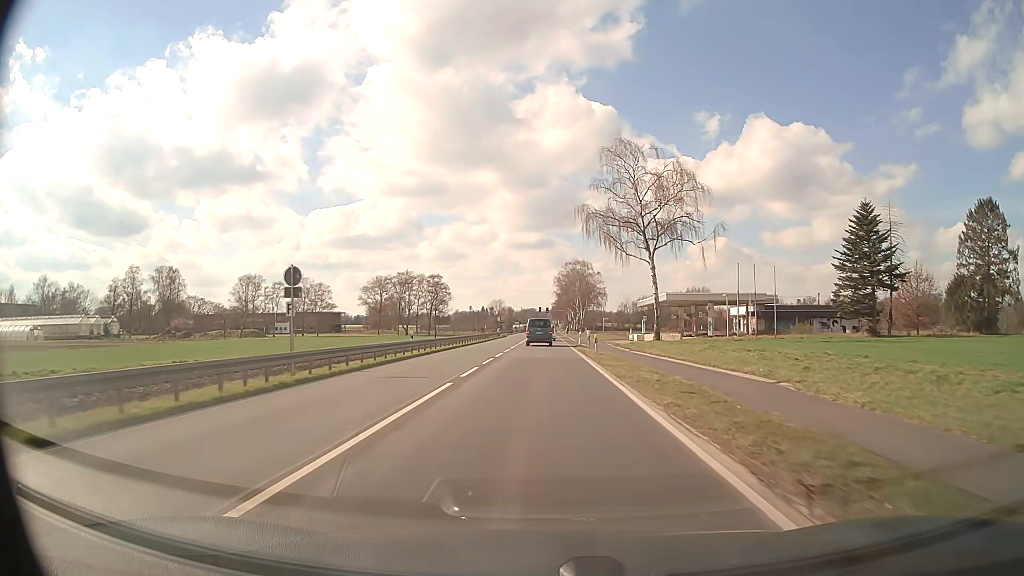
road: primary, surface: asphalt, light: Day
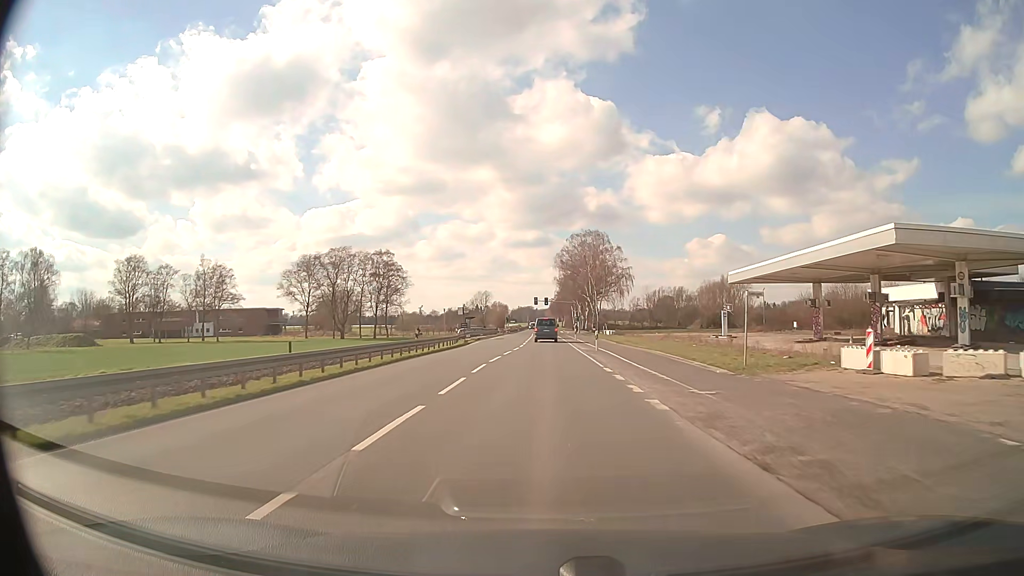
(0.0, +53.3) m; 0°
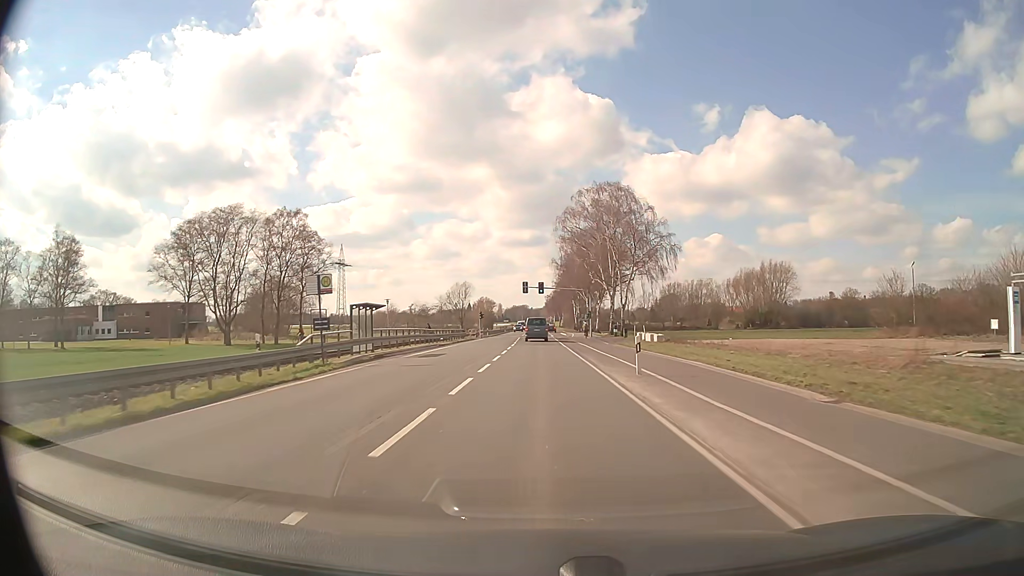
(+0.3, +42.5) m; +1°
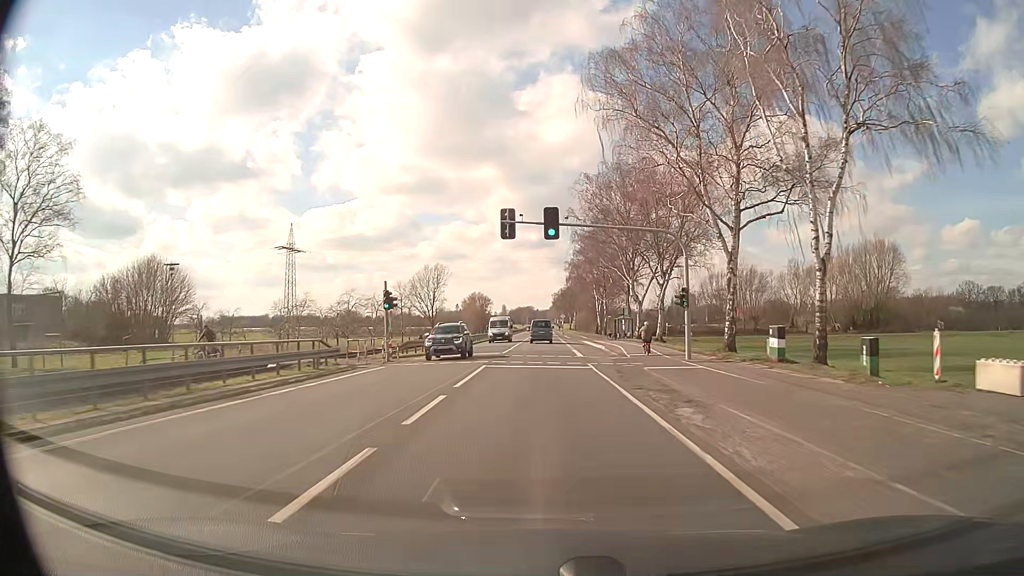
(-0.5, +52.0) m; -1°
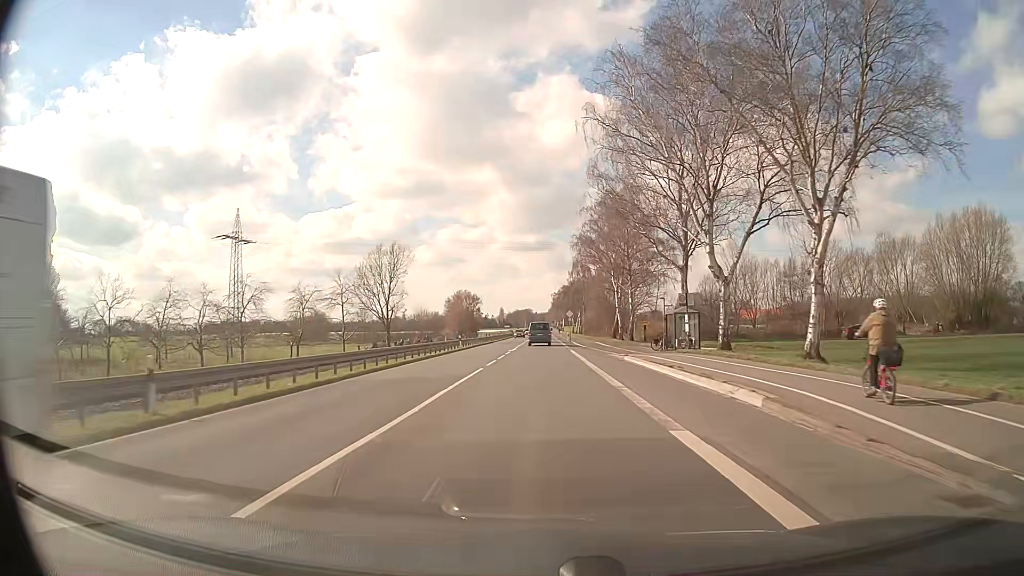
(+0.1, +32.0) m; 0°
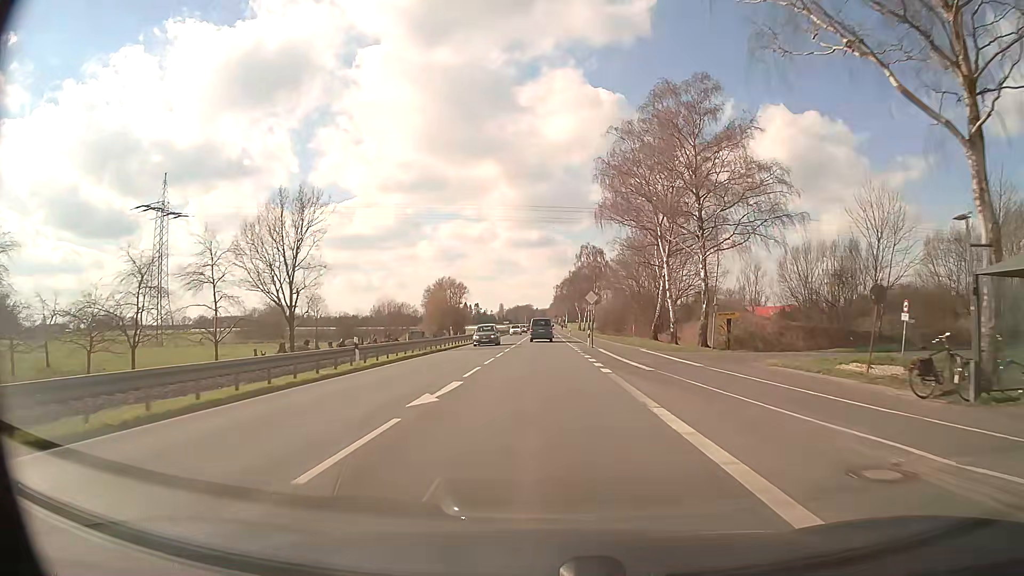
(+0.1, +32.3) m; 0°
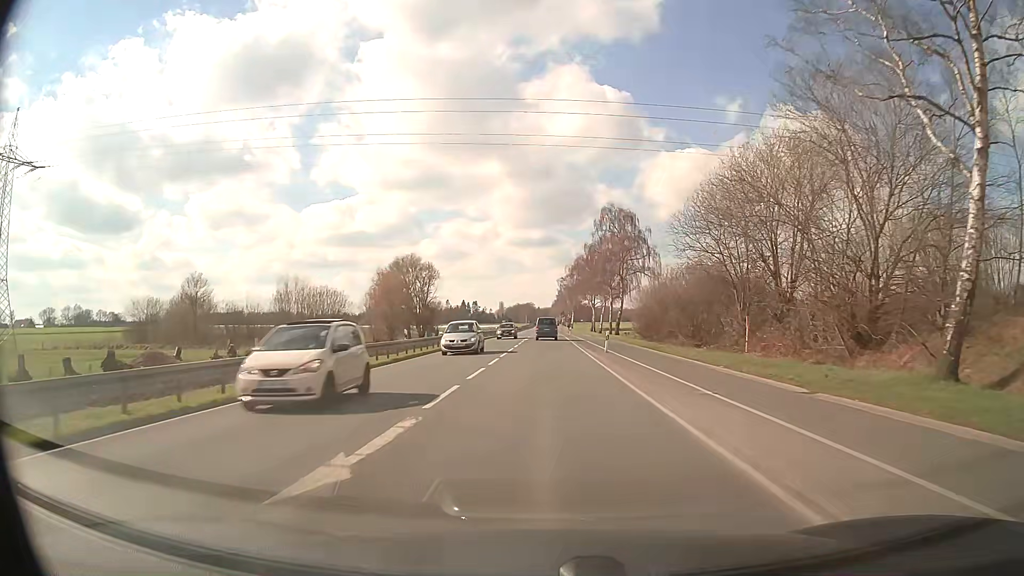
(+0.1, +43.2) m; 0°
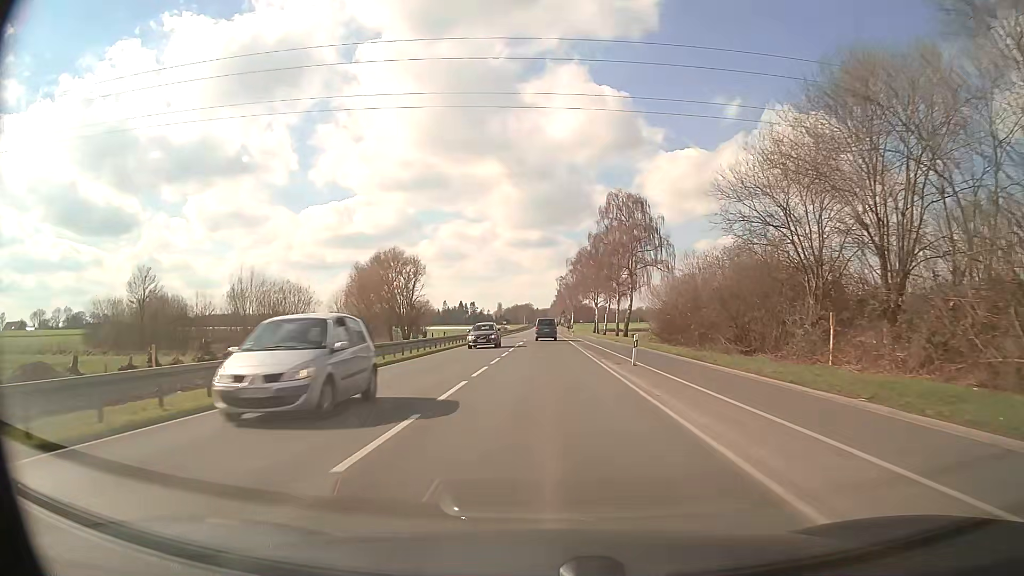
(0.0, +10.8) m; 0°
(0, +10) (0, +20) (0, +30) (0, +40) (0, +50) (0, +60) (0, +70) (0, +80) (0, +90) (0, +100) m
